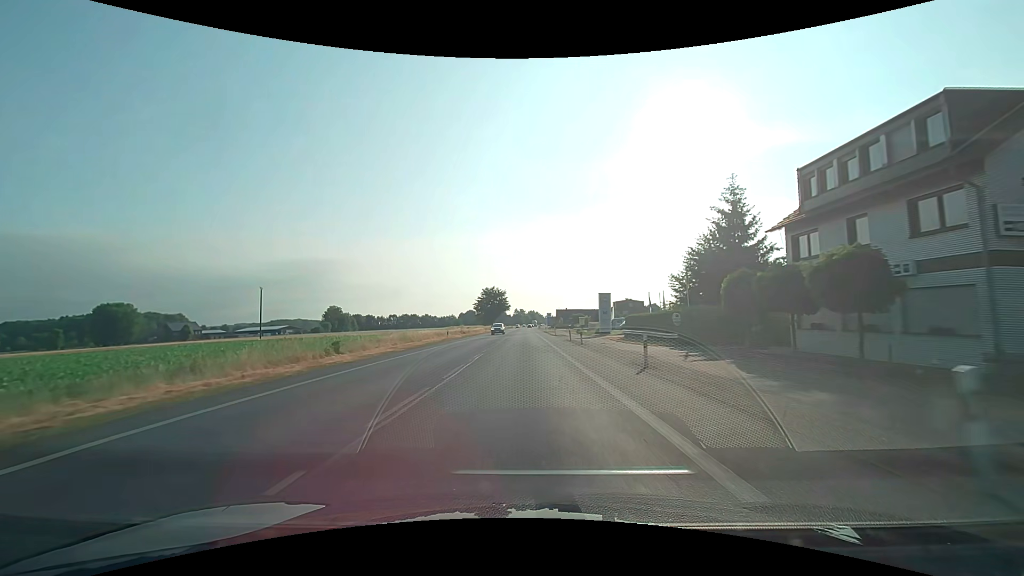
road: primary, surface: asphalt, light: Day
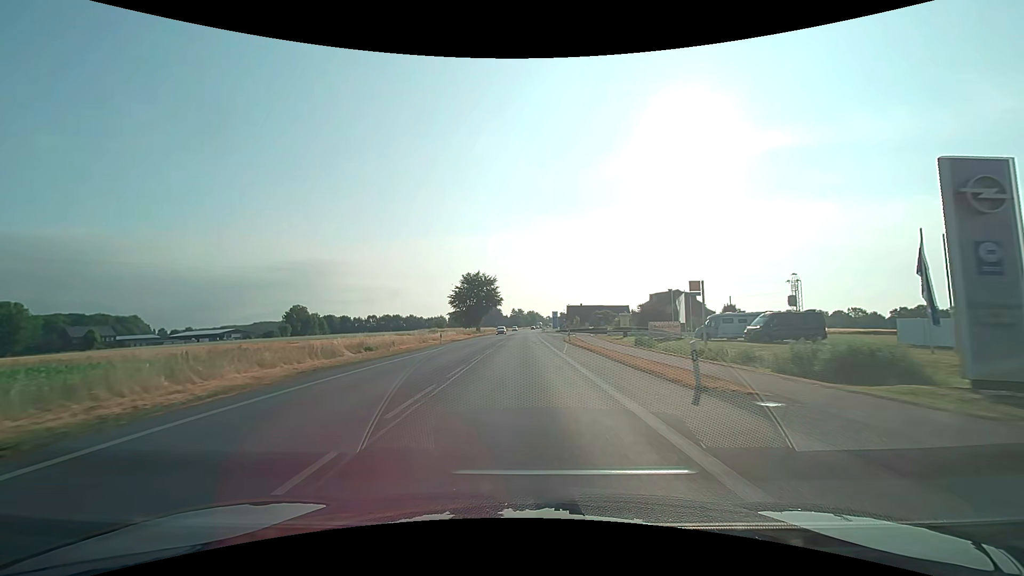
(+0.1, +53.6) m; 0°
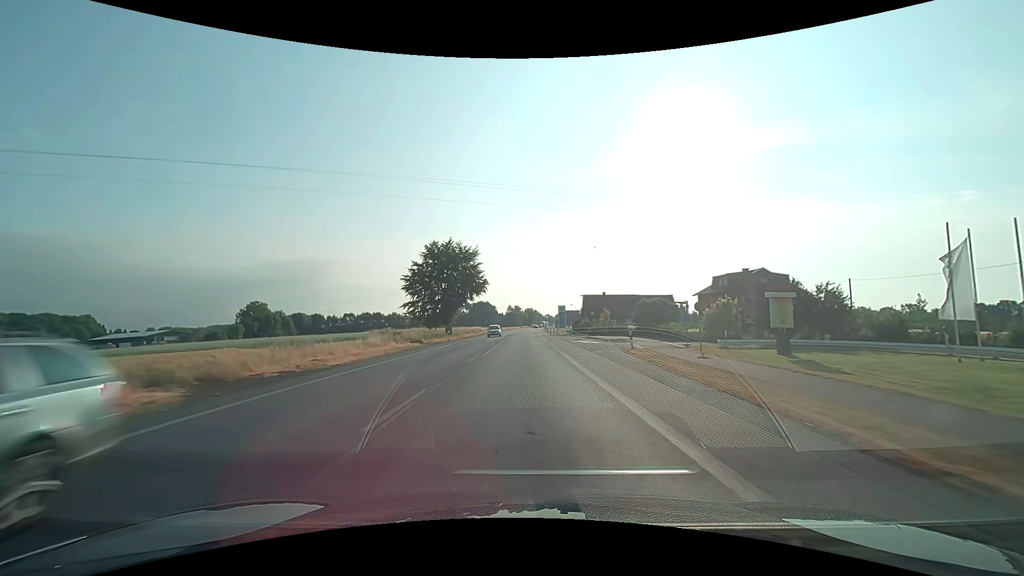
(0.0, +43.0) m; 0°
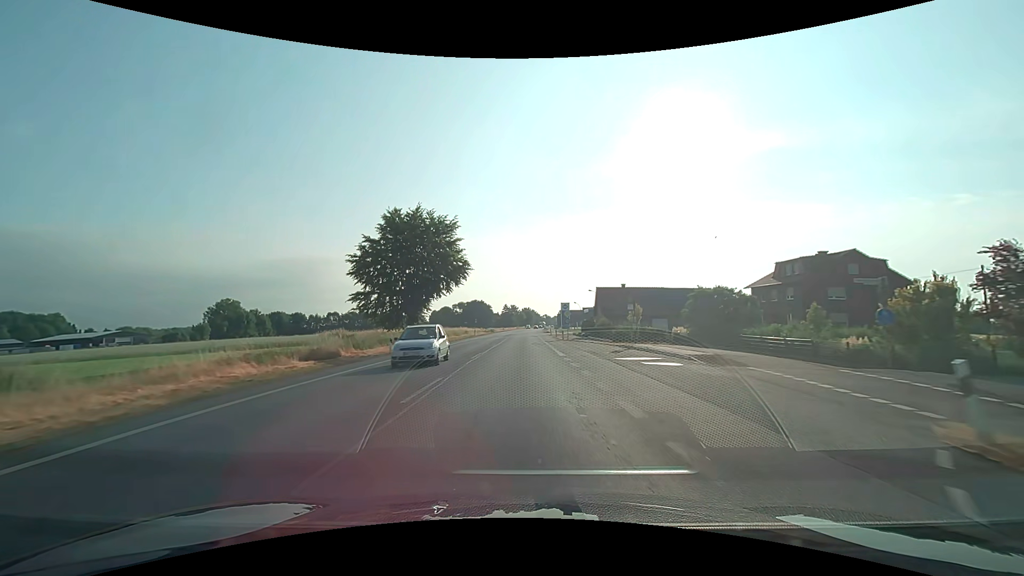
(+0.1, +21.5) m; +1°
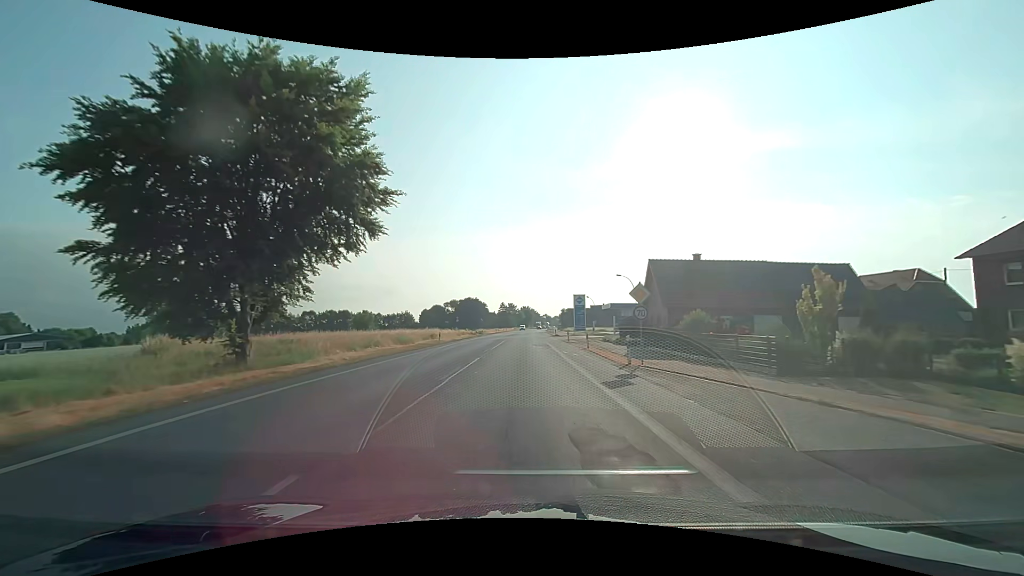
(0.0, +32.2) m; 0°
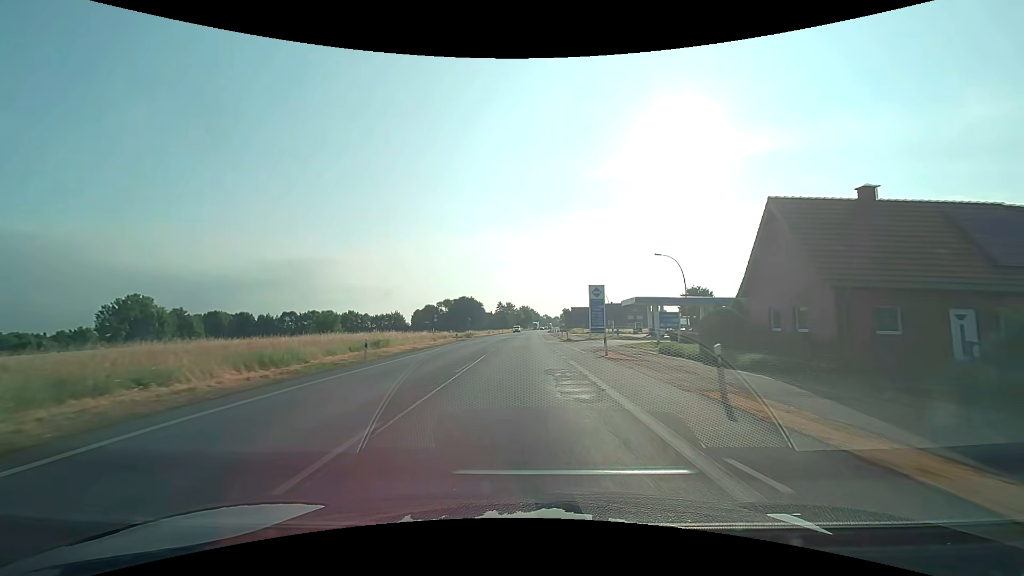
(0.0, +21.4) m; 0°
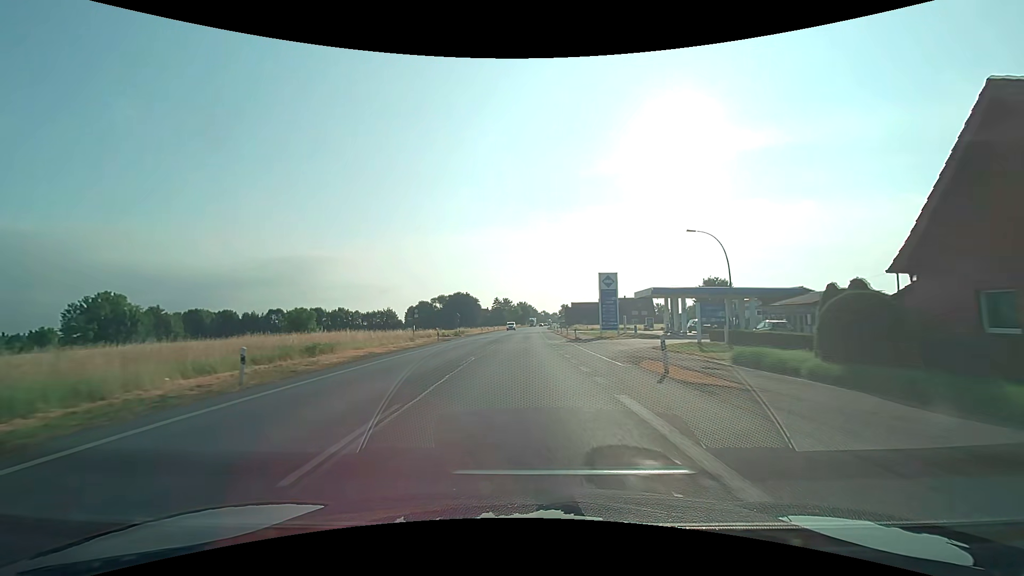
(0.0, +10.7) m; 0°
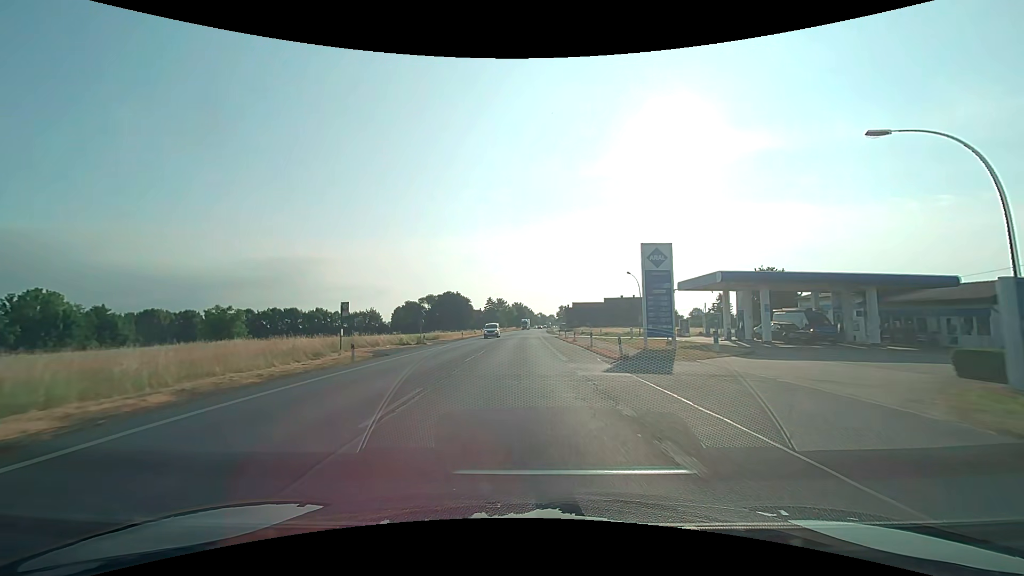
(+0.1, +21.5) m; +1°
(0, +10) (0, +20) (0, +30) (0, +40) (0, +50) (0, +60) (0, +70) (+1, +80) (+1, +90) (+1, +100) m
